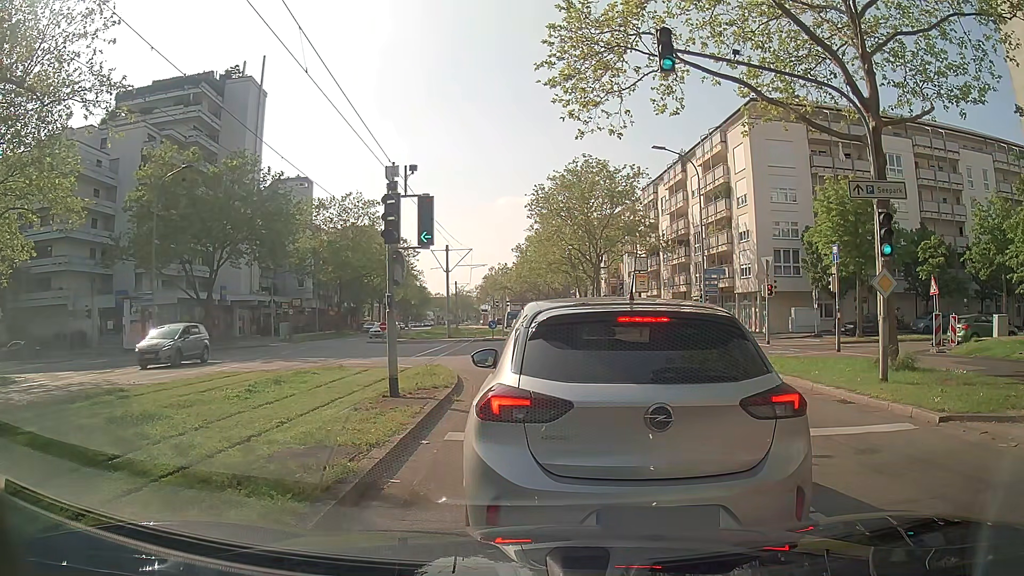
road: tertiary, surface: asphalt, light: Day
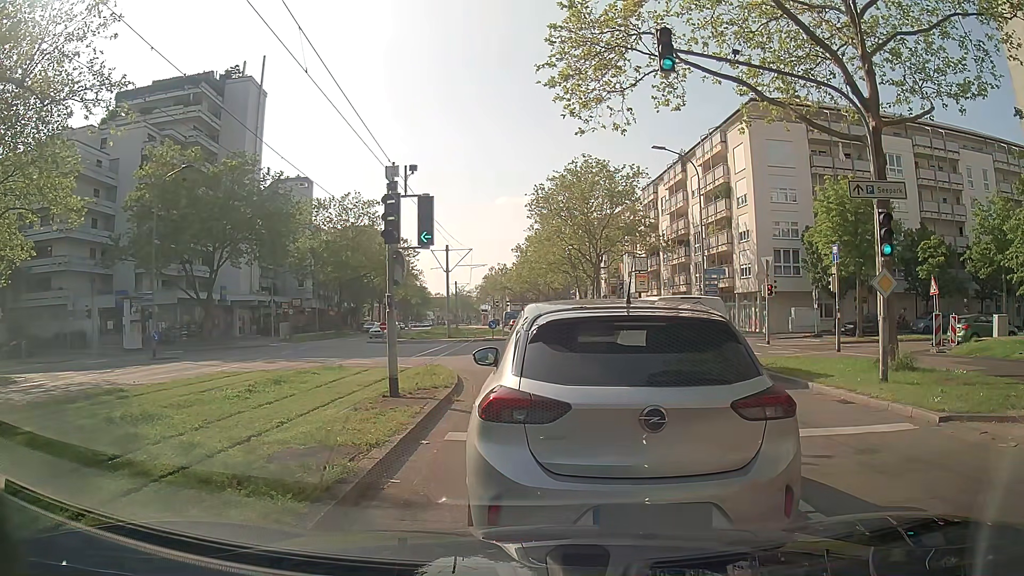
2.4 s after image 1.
(0.0, 0.0) m; 0°
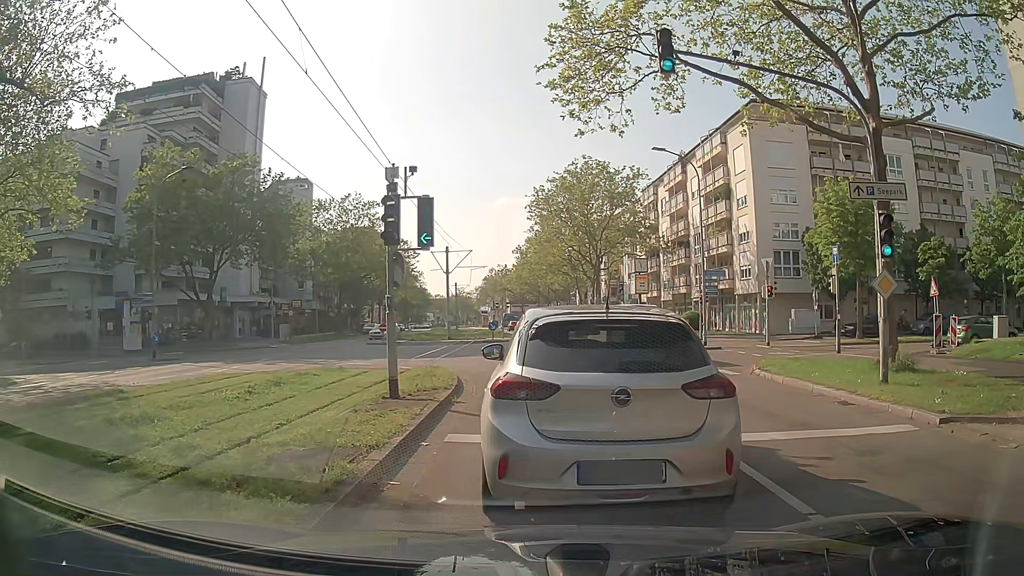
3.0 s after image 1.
(0.0, 0.0) m; 0°
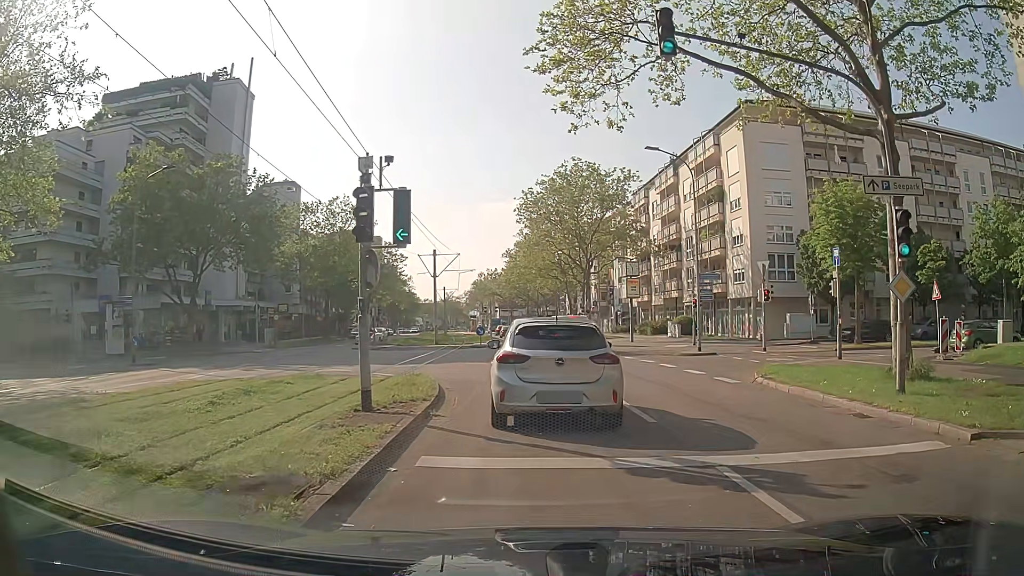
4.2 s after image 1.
(0.0, +1.2) m; +2°
